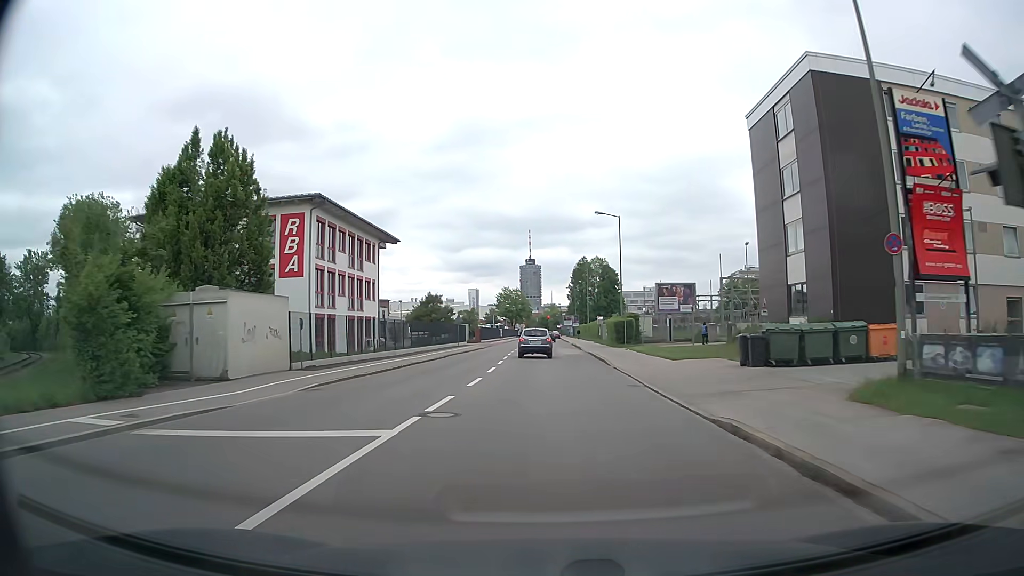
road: secondary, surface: asphalt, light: Day
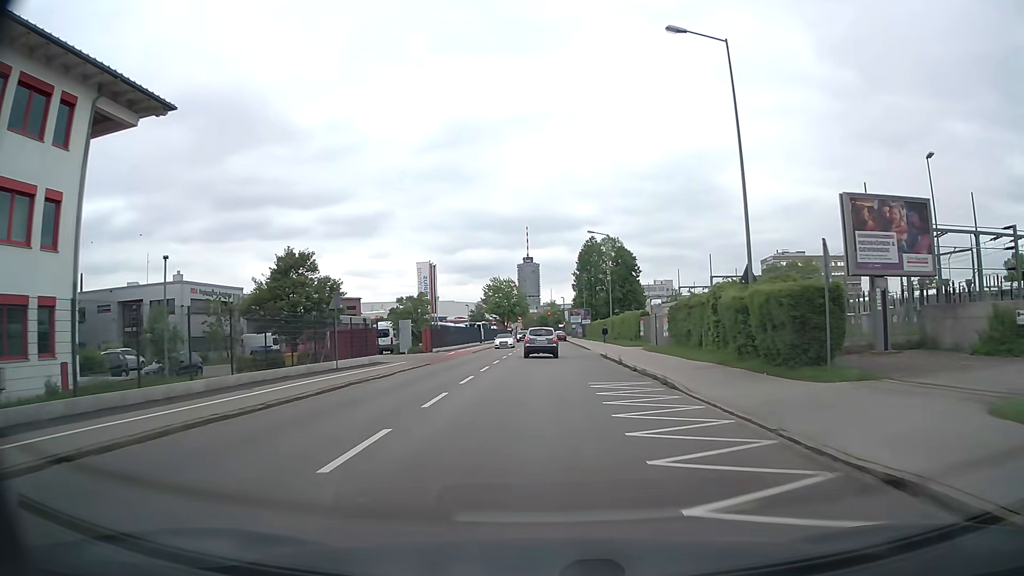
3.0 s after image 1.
(-0.1, +40.7) m; 0°
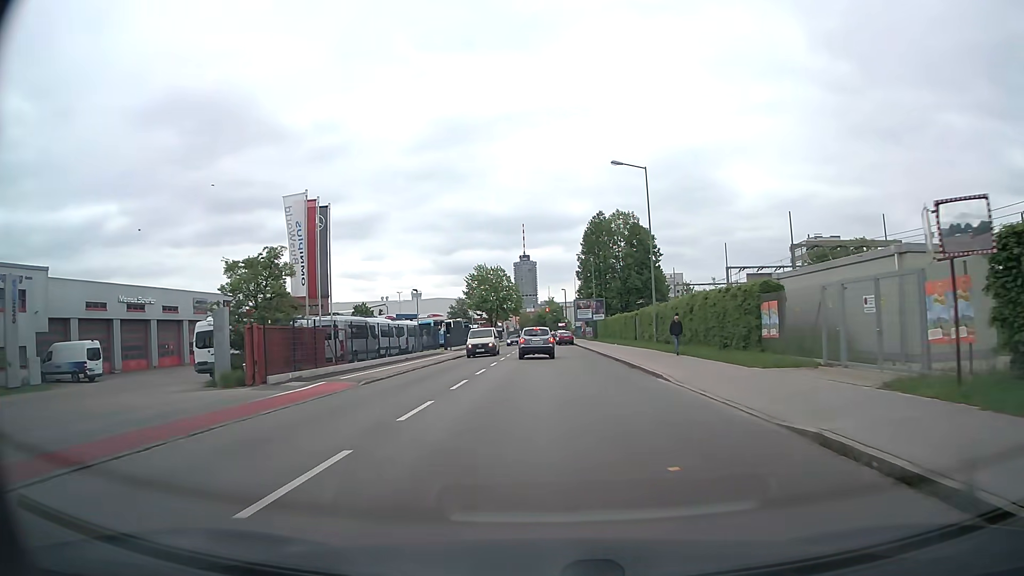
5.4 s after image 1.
(0.0, +31.6) m; 0°
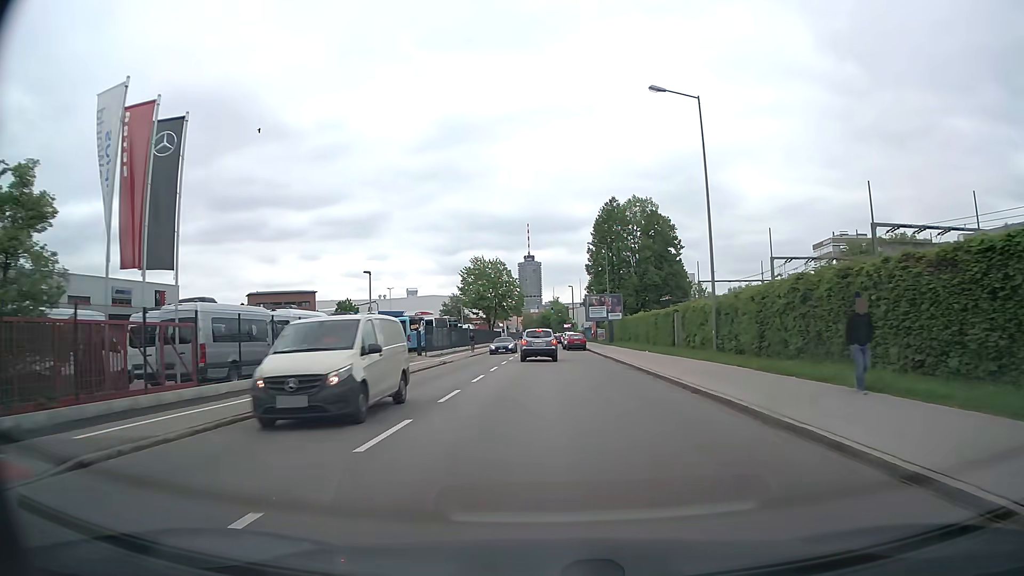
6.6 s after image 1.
(0.0, +15.1) m; 0°
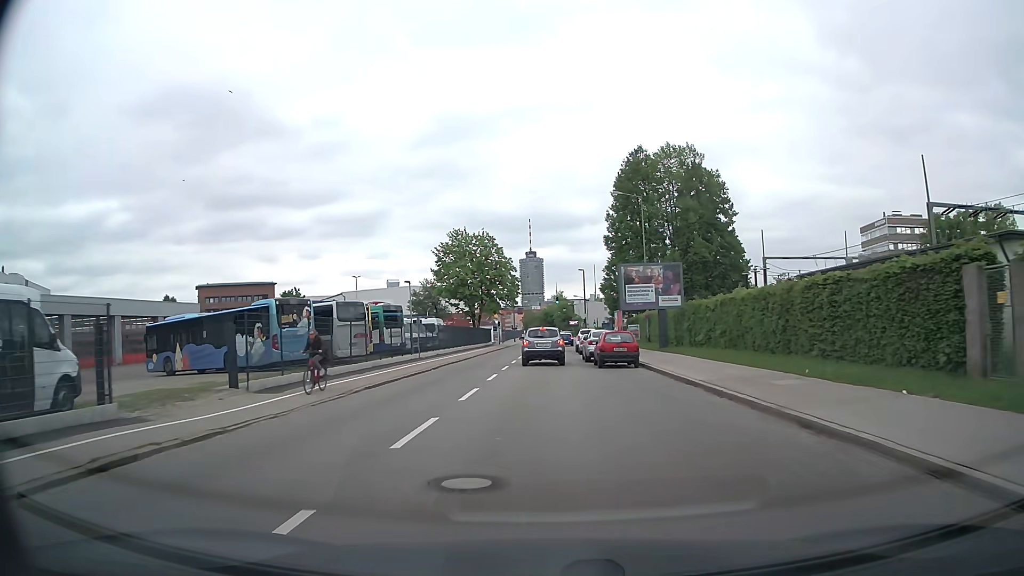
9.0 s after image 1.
(-0.1, +29.8) m; 0°
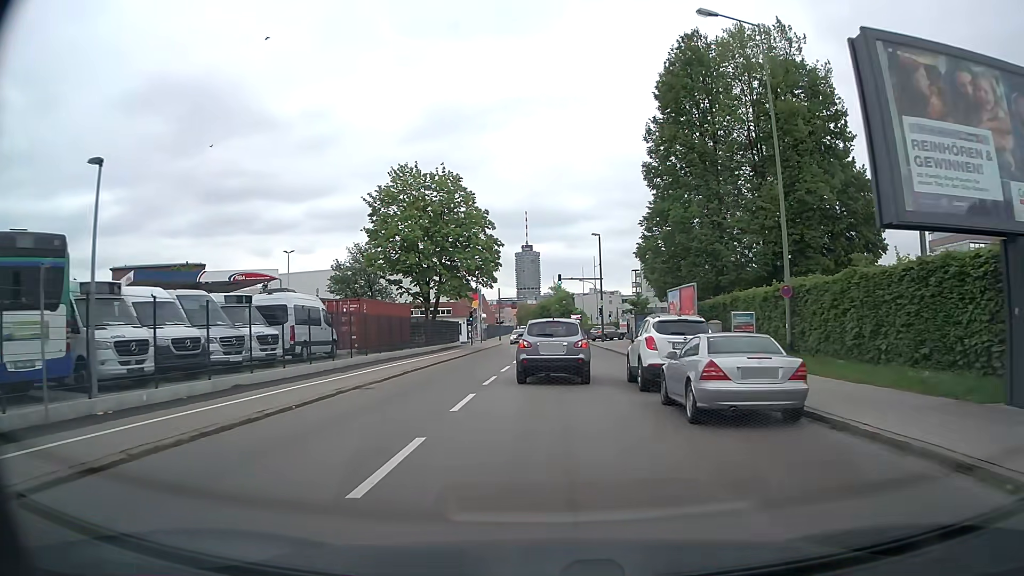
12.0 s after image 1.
(0.0, +32.4) m; 0°
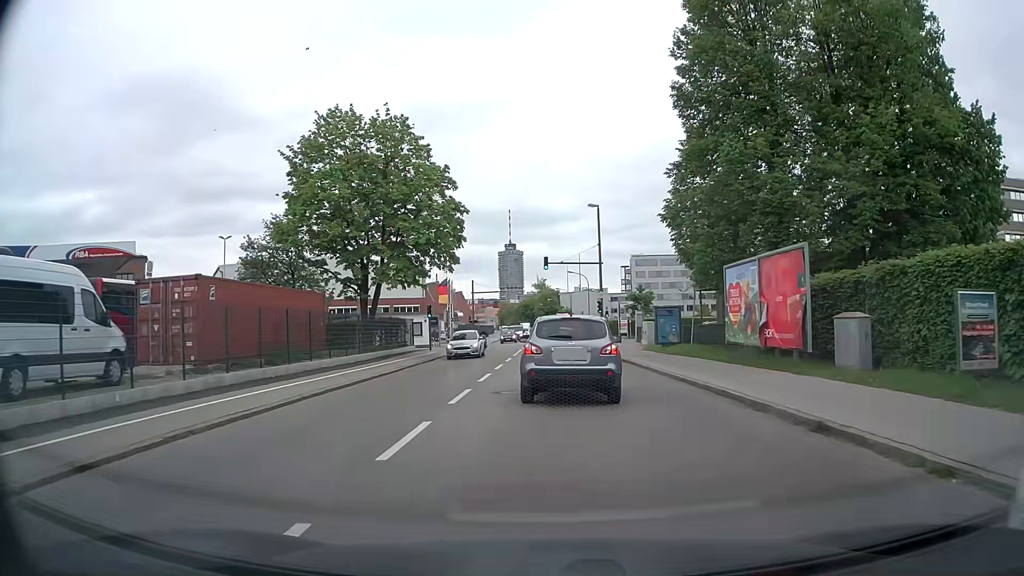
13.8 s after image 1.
(+0.1, +15.2) m; +2°
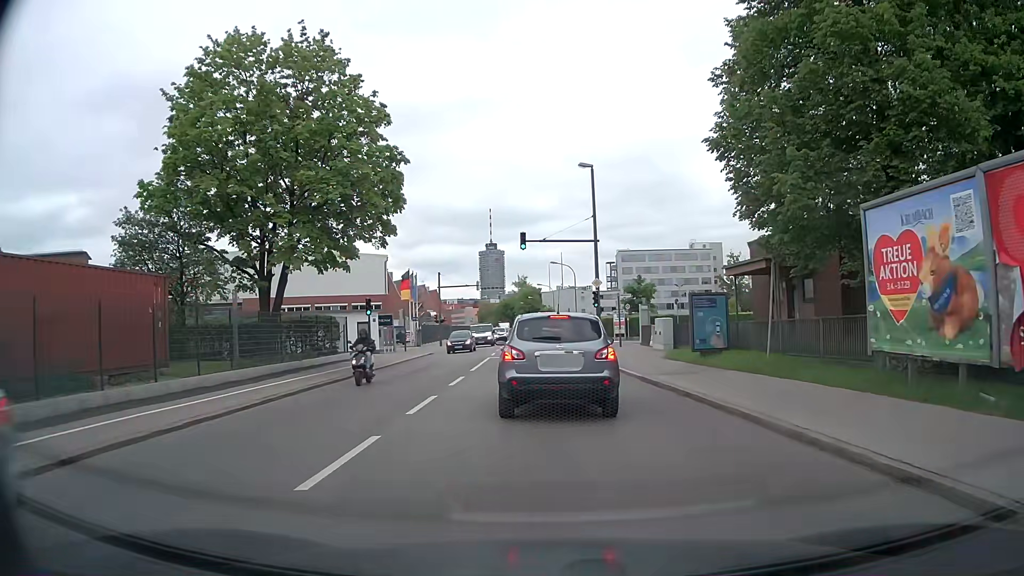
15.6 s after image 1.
(+0.1, +12.2) m; +1°
(0, +10) (0, +20) (0, +30) (-1, +40) (-1, +50) (-1, +60) (-1, +70) (-2, +80) (-2, +90) (-2, +100) m
